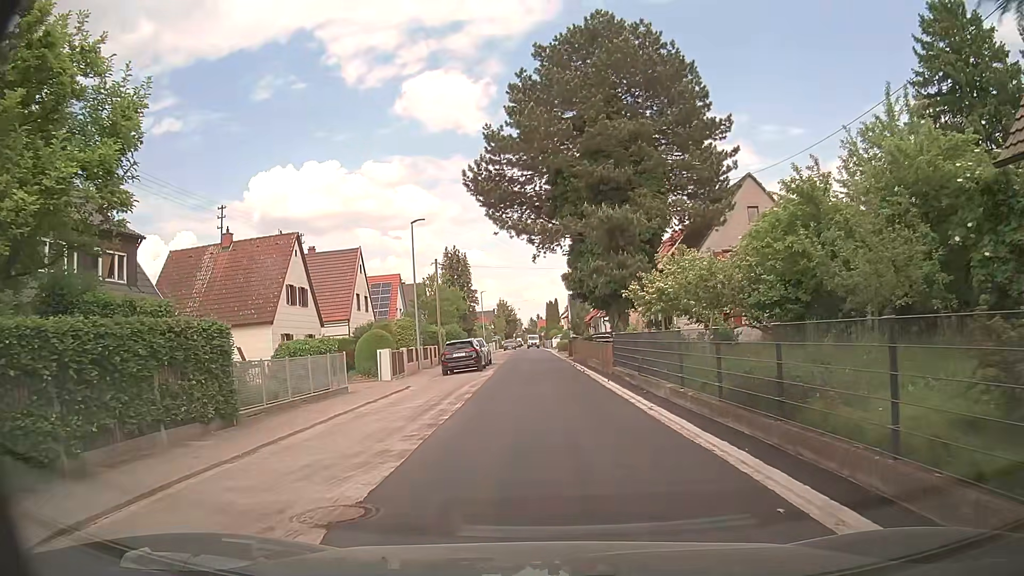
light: Day
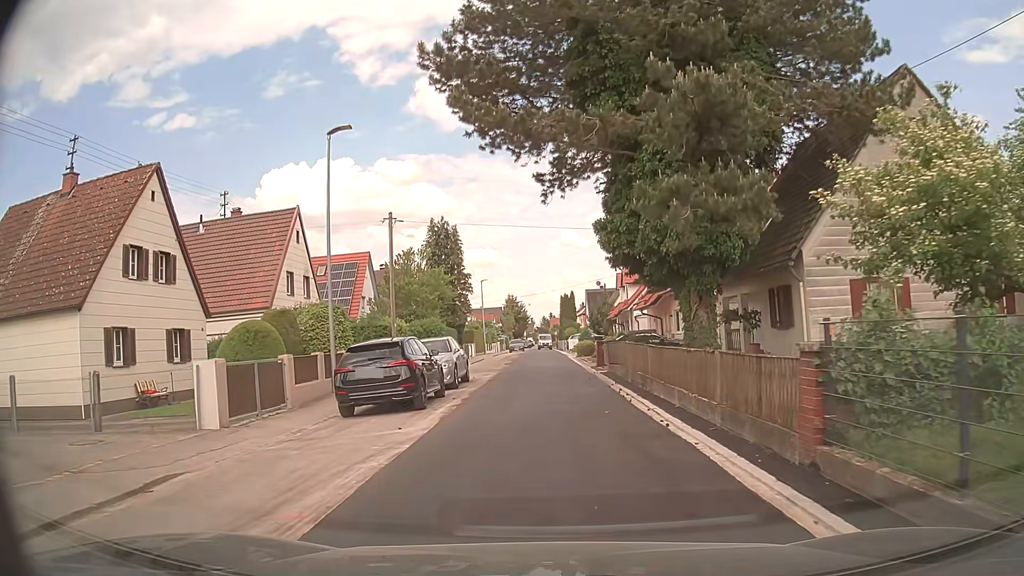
(+0.2, +16.2) m; 0°
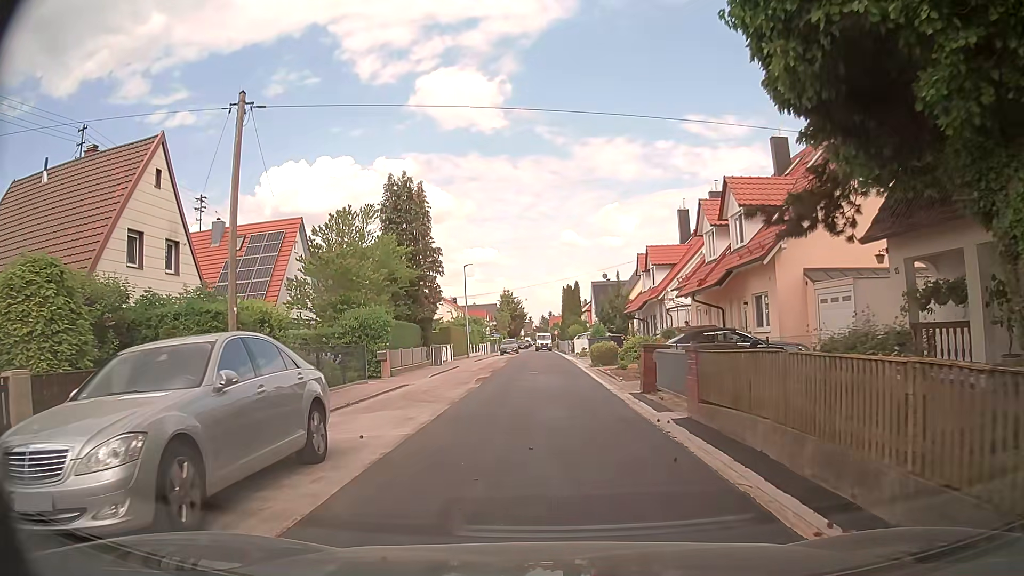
(0.0, +14.4) m; -1°
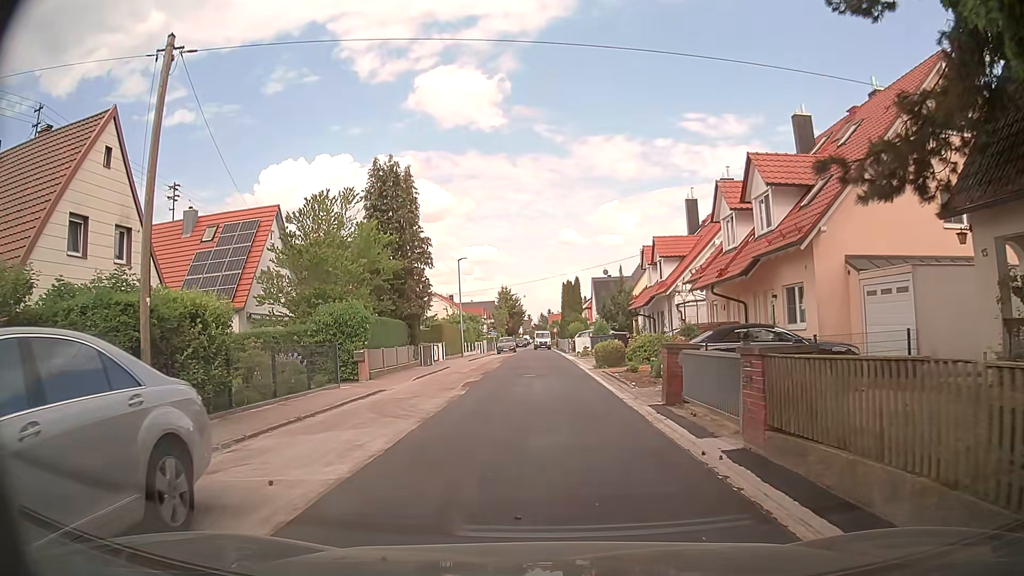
(0.0, +3.2) m; -1°
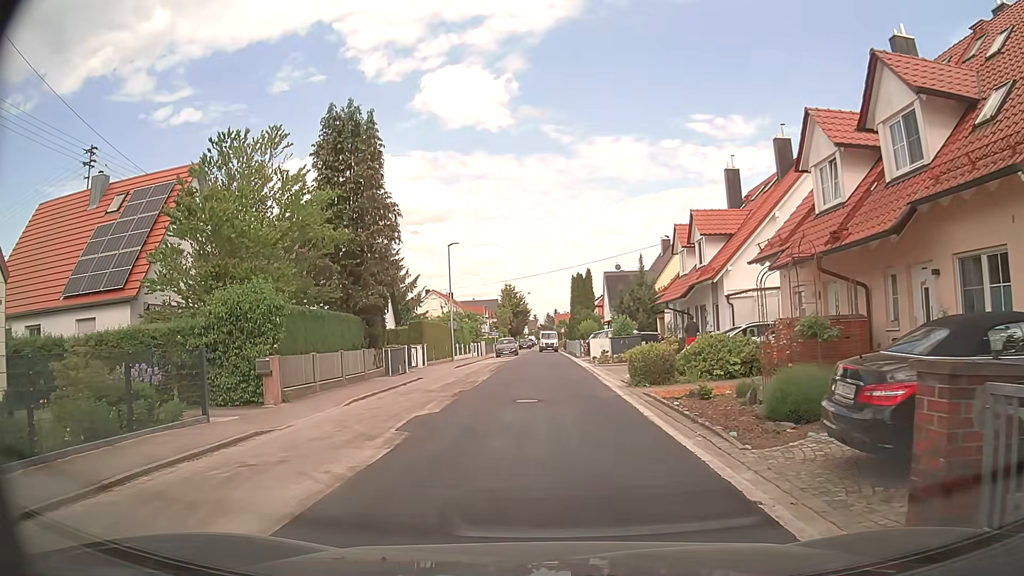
(+0.2, +8.9) m; +1°
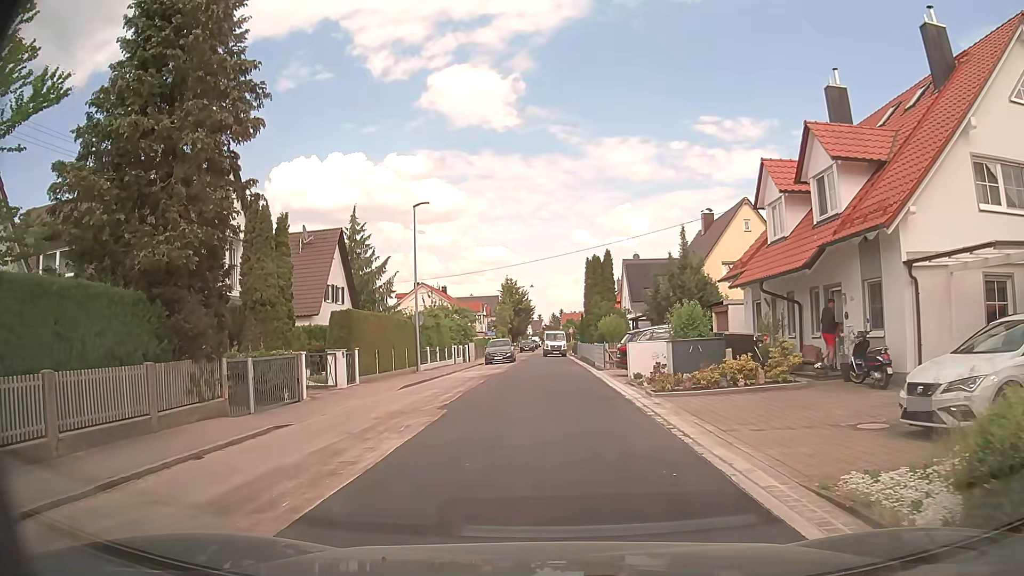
(+0.1, +13.9) m; +1°
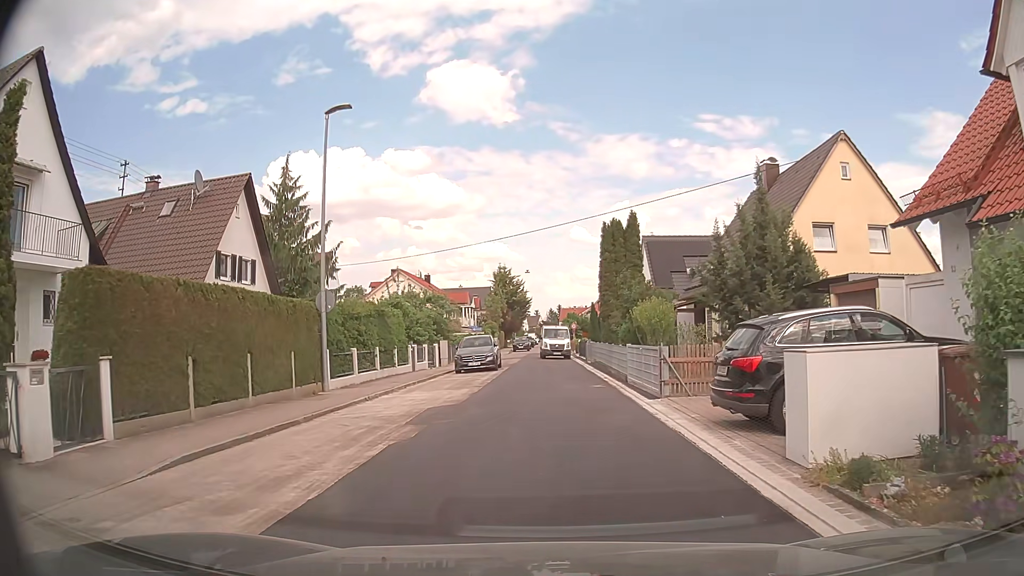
(-0.2, +13.6) m; -2°
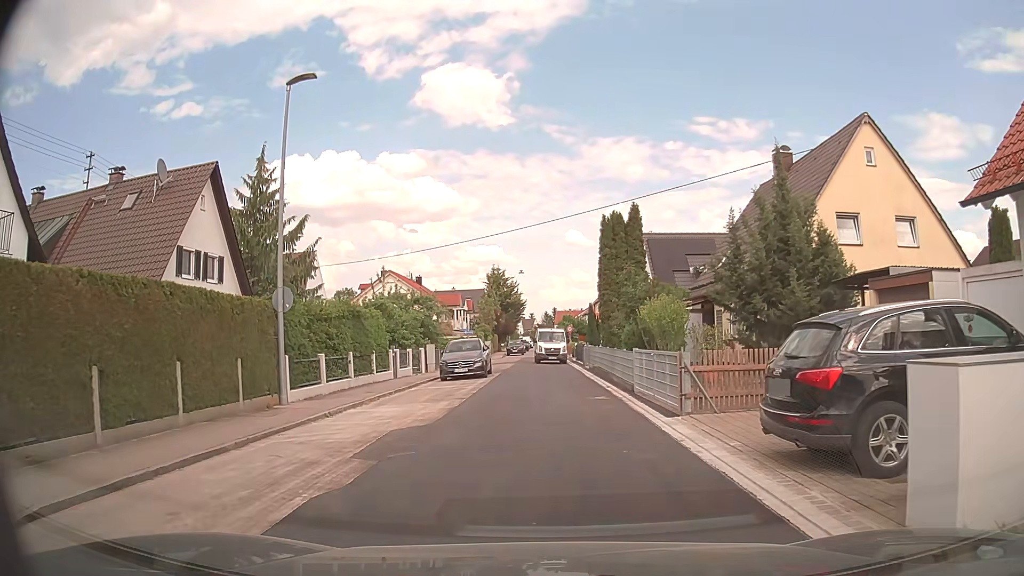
(+0.1, +2.7) m; +2°
